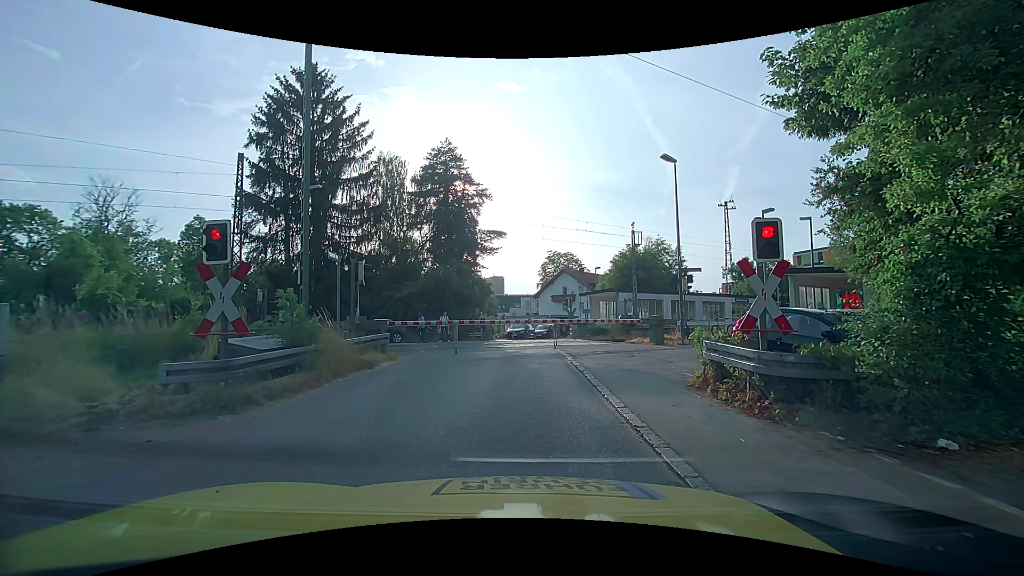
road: unclassified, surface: asphalt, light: Day
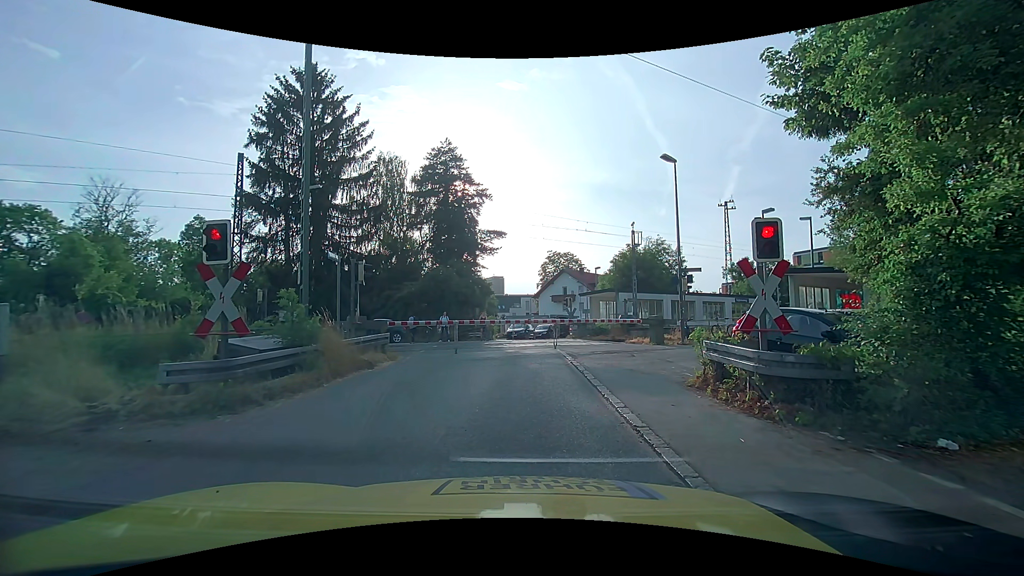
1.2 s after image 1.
(0.0, 0.0) m; 0°
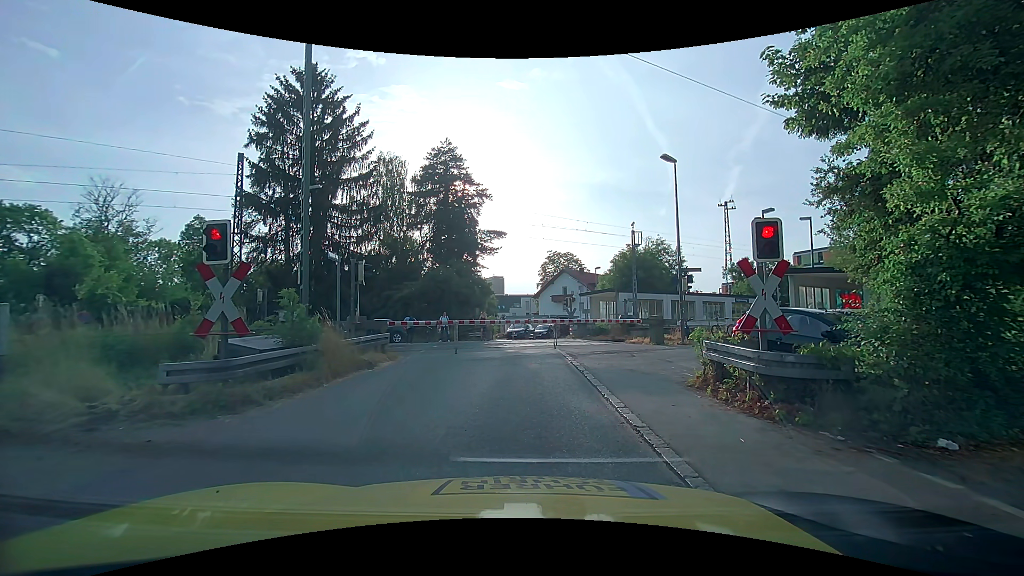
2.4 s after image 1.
(0.0, 0.0) m; 0°
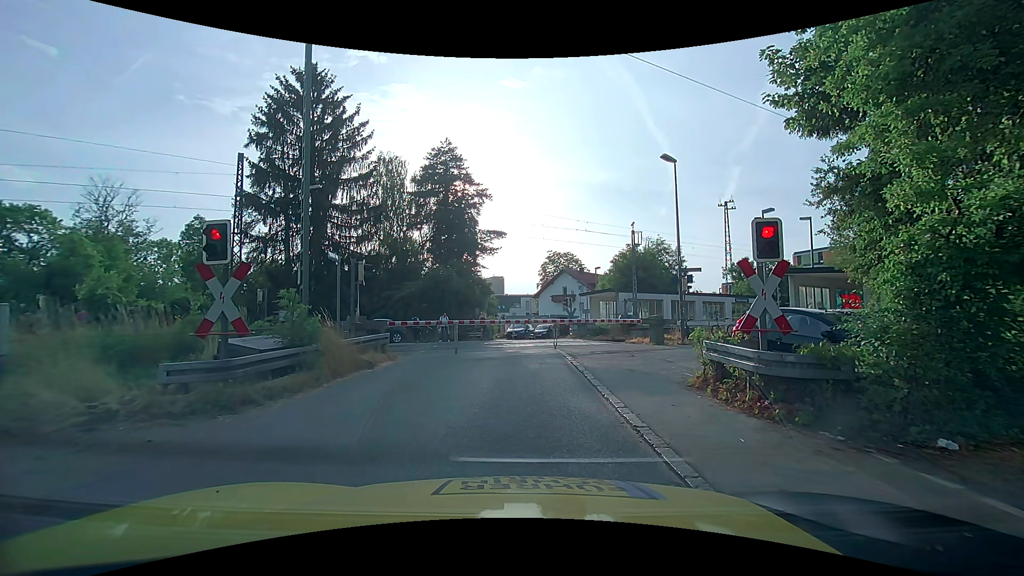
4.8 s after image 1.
(0.0, 0.0) m; 0°
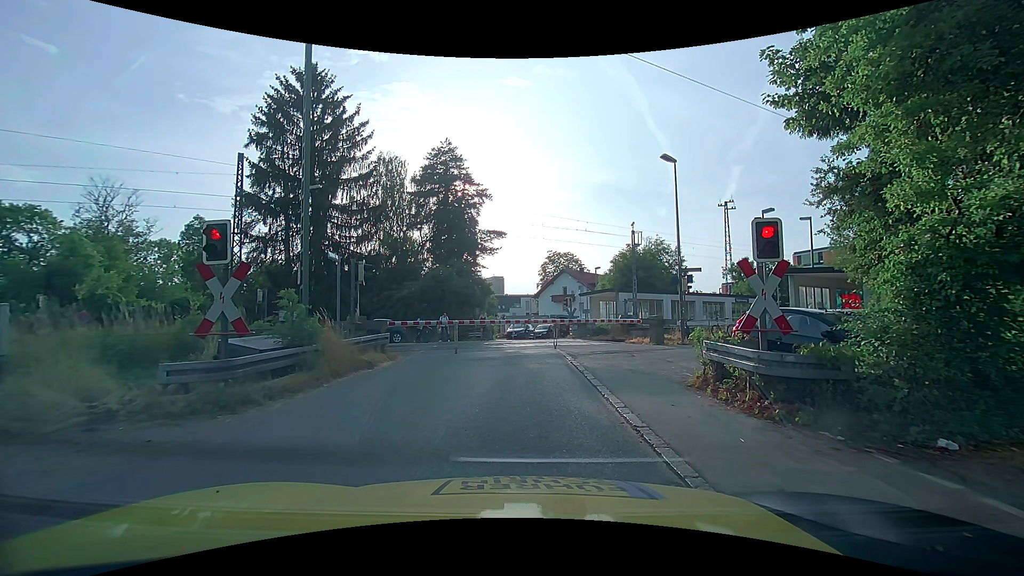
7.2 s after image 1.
(0.0, 0.0) m; 0°
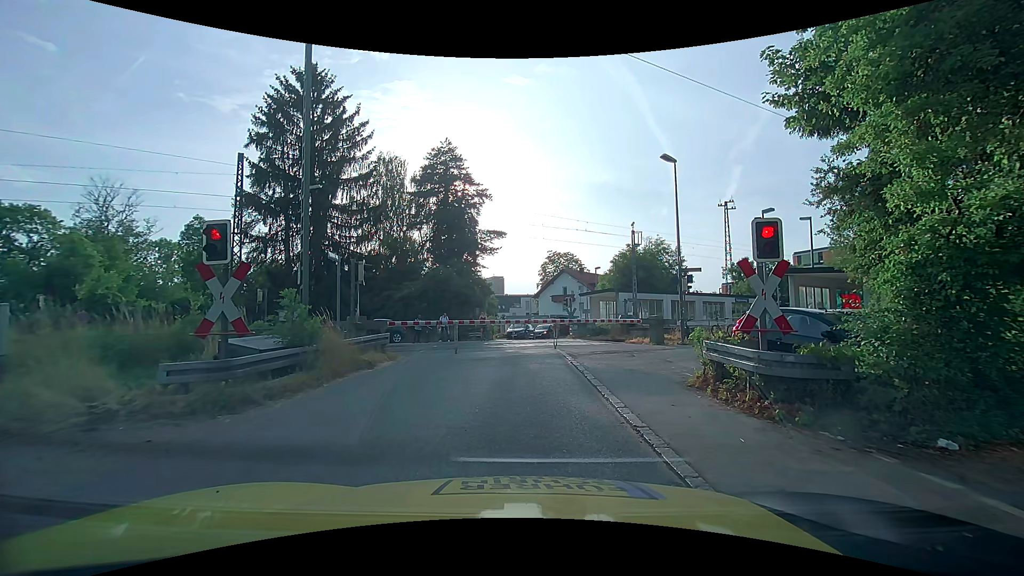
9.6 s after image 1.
(0.0, 0.0) m; 0°
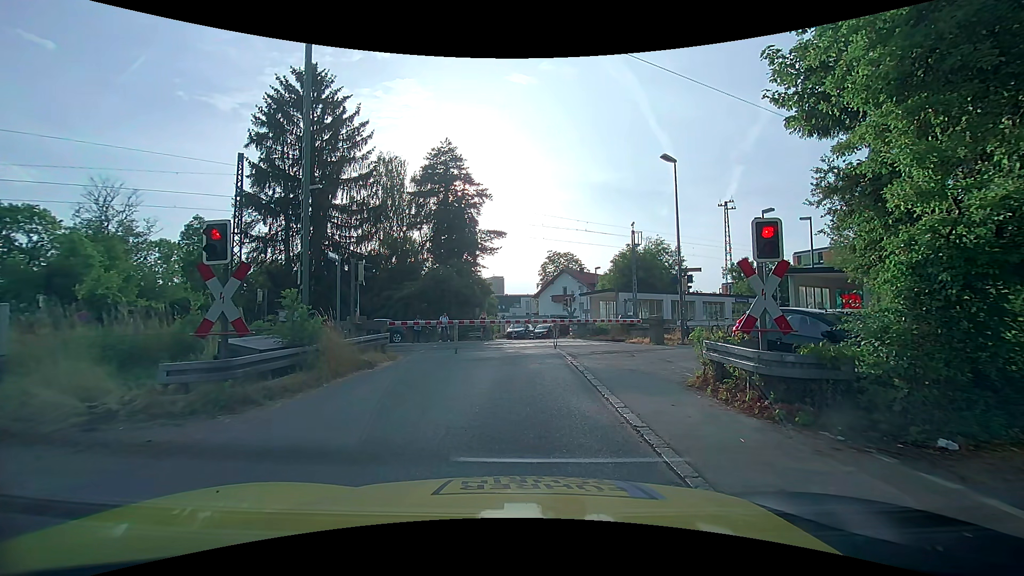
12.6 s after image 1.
(0.0, 0.0) m; 0°
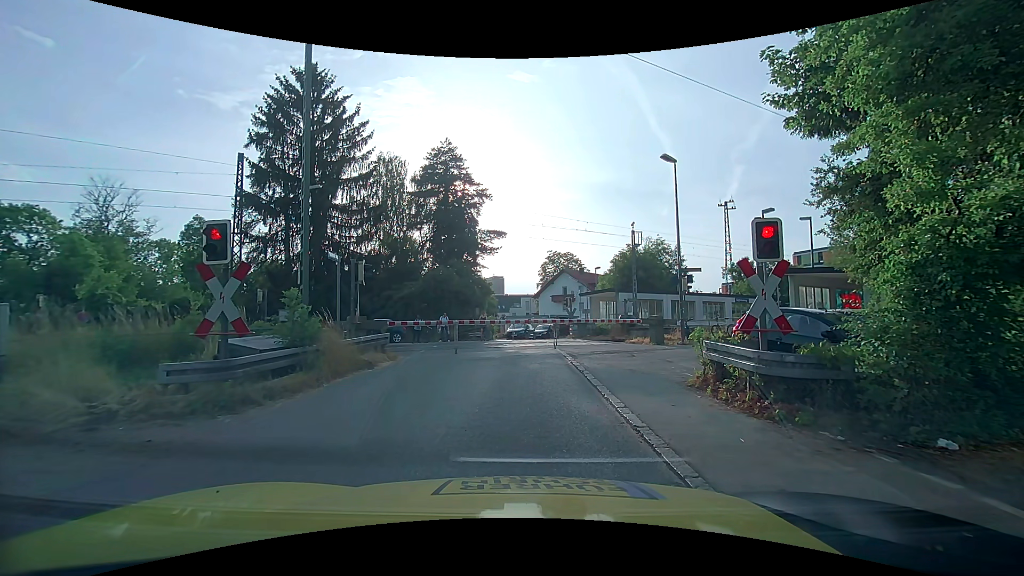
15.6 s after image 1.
(0.0, 0.0) m; 0°
